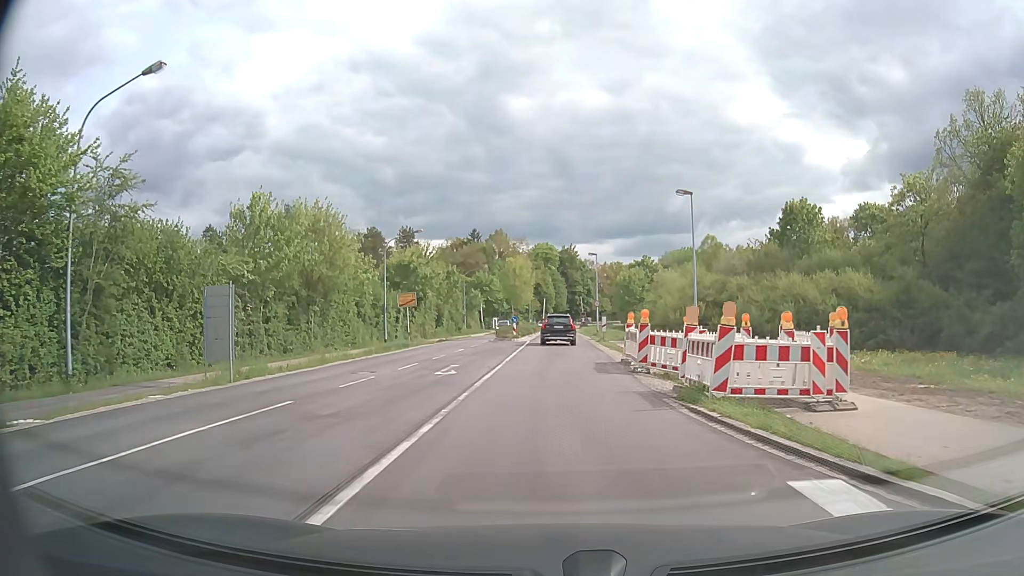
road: secondary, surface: asphalt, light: Day
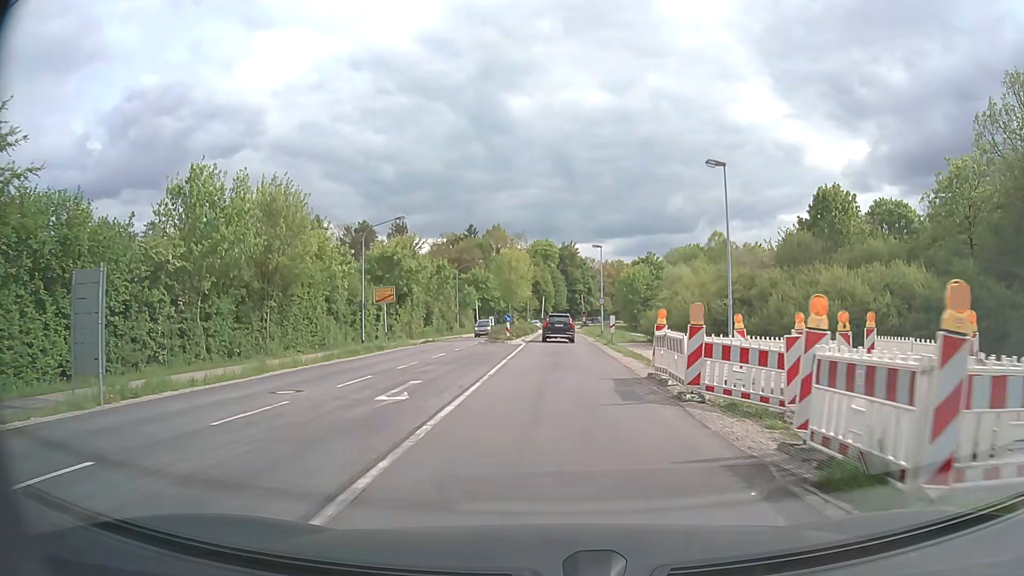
(0.0, +6.4) m; 0°
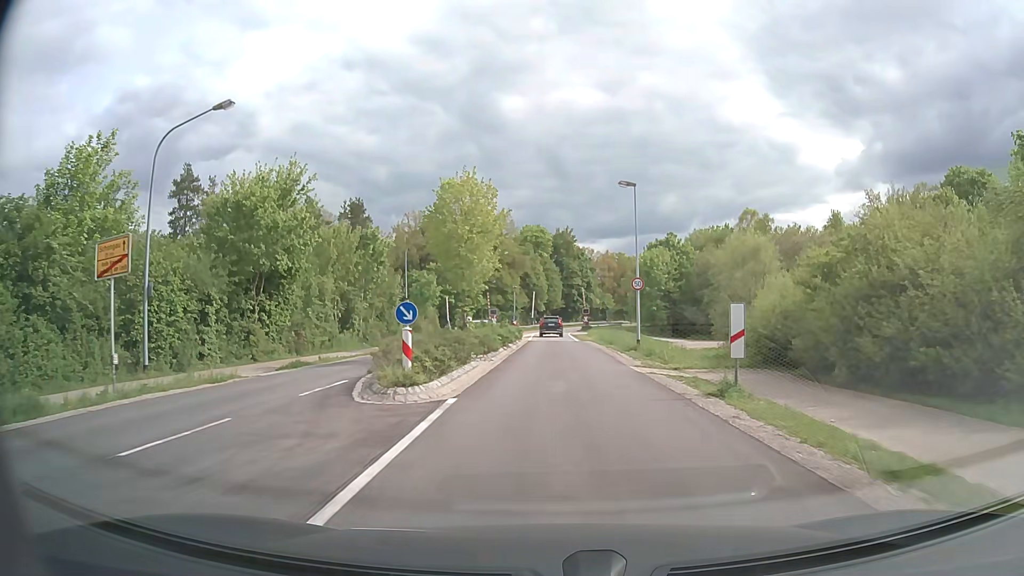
(+0.2, +26.5) m; +1°
